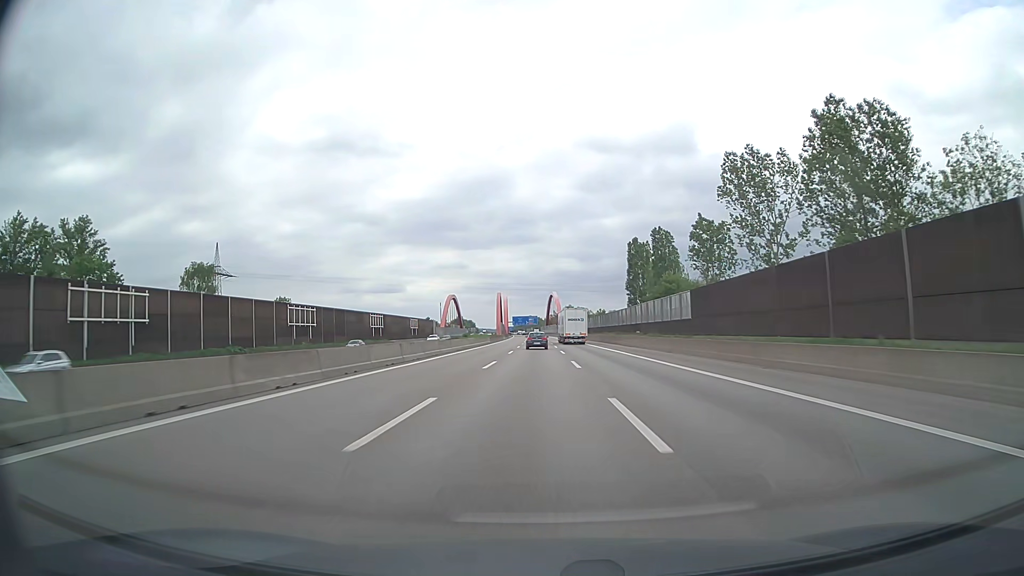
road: motorway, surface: asphalt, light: Day
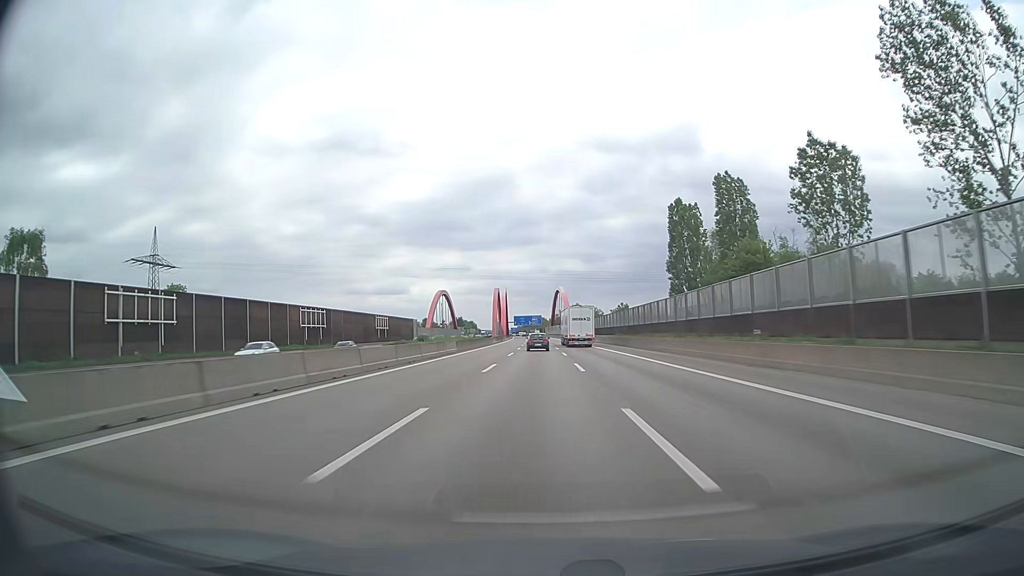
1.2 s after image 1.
(-0.1, +37.7) m; 0°
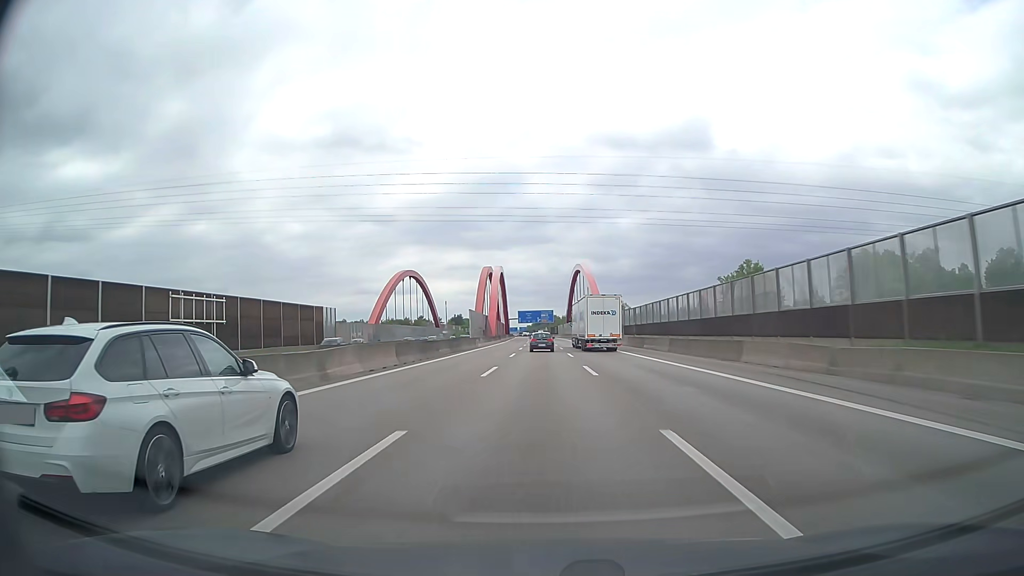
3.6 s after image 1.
(-0.7, +75.3) m; -1°
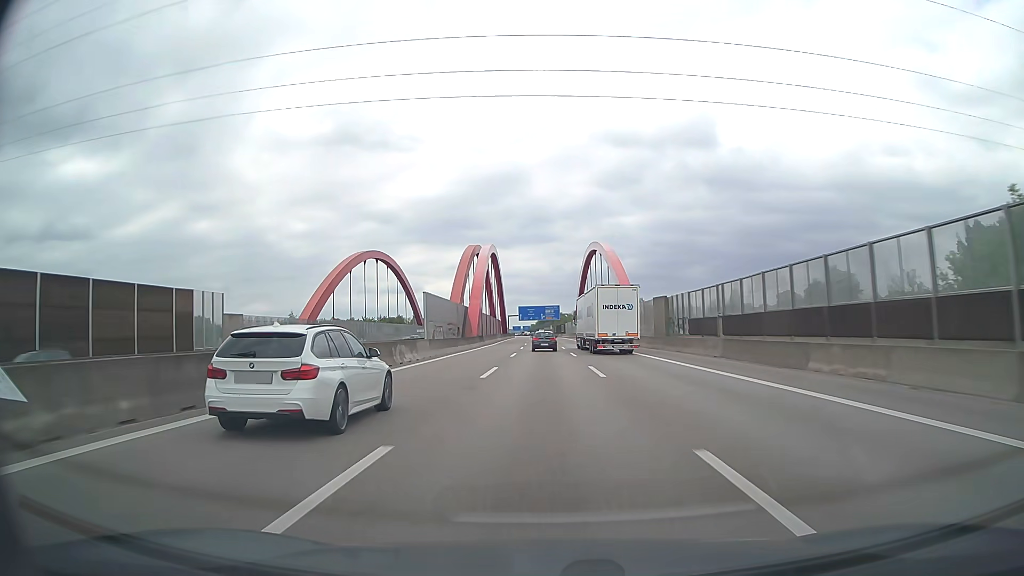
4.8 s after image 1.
(-0.1, +37.5) m; 0°
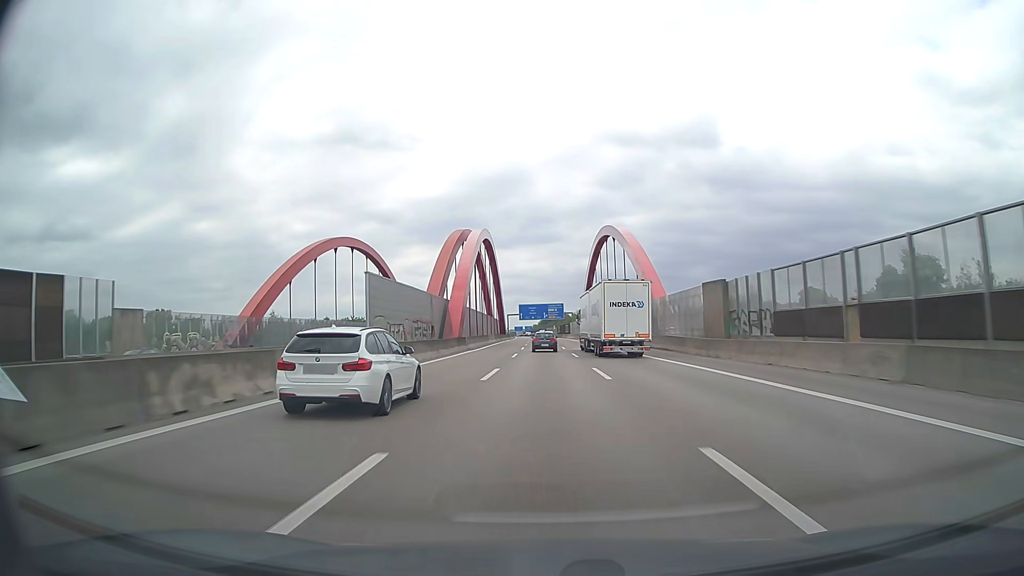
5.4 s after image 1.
(0.0, +18.6) m; 0°
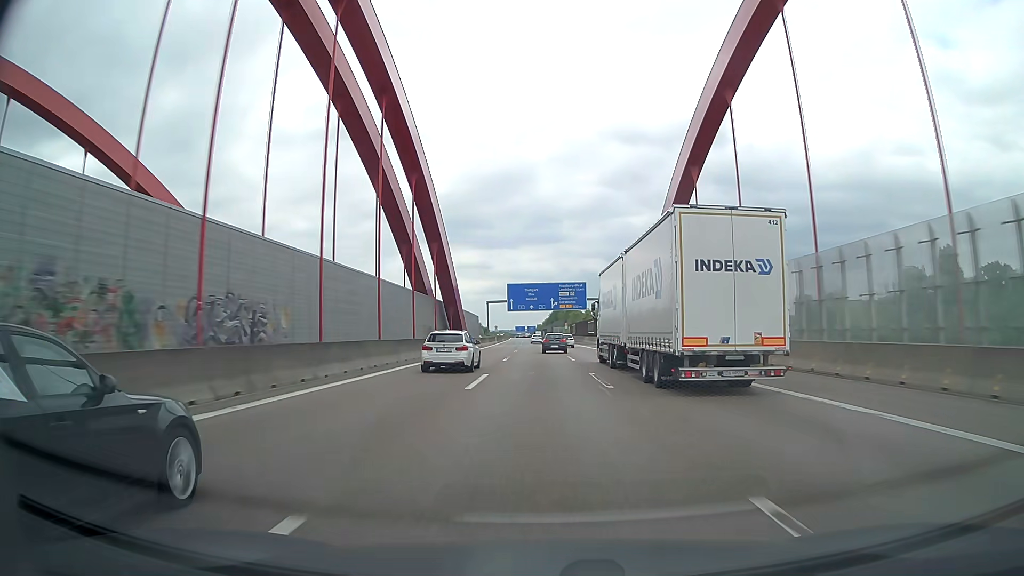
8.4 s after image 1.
(-0.5, +92.1) m; 0°
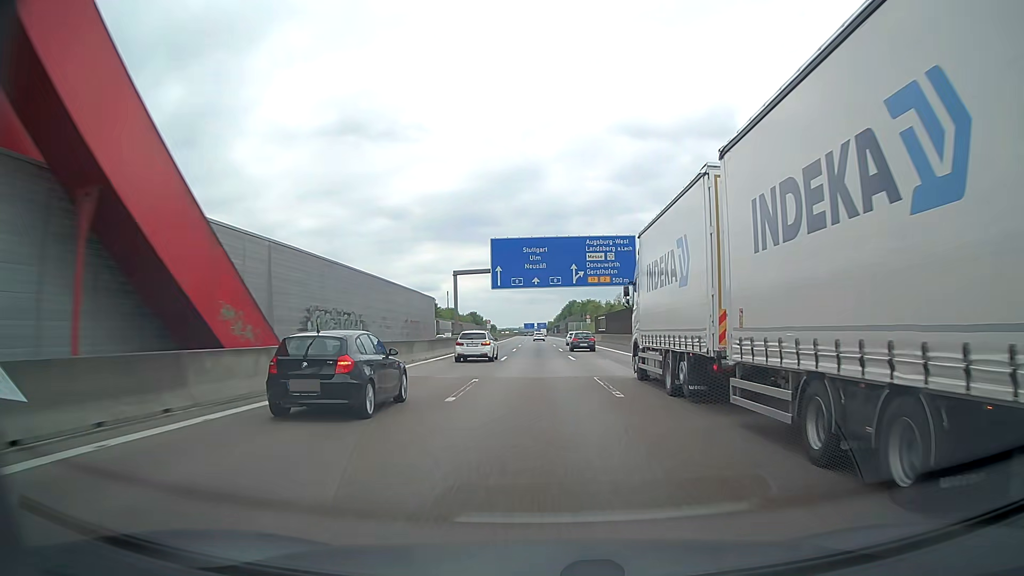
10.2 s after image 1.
(-0.4, +55.0) m; -1°
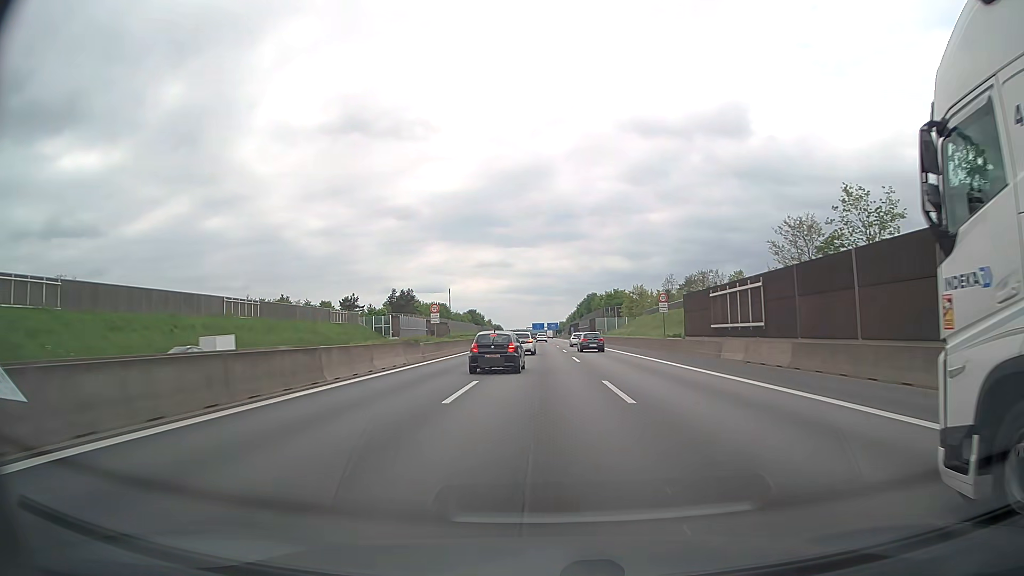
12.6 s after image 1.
(-0.6, +73.3) m; -1°
(0, +10) (0, +20) (0, +30) (0, +40) (0, +50) (0, +60) (0, +70) (0, +80) (0, +90) (0, +100) m
